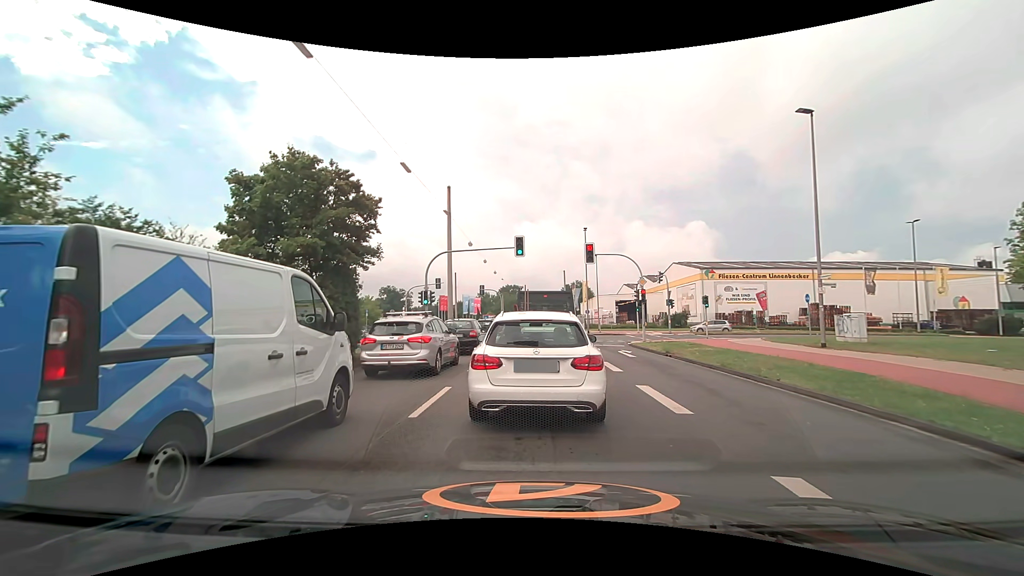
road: secondary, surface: asphalt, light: Day
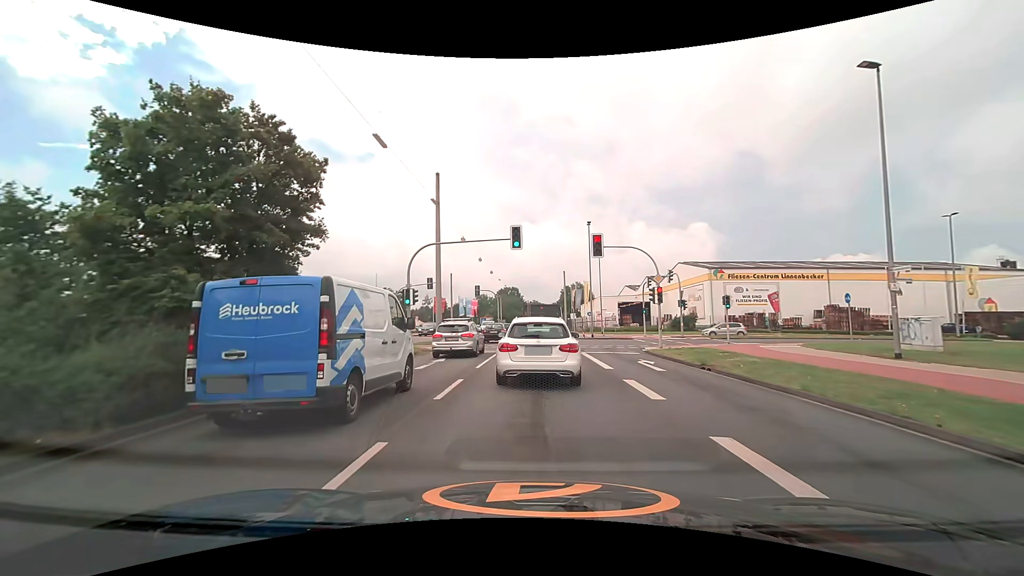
(+0.1, +4.5) m; +2°
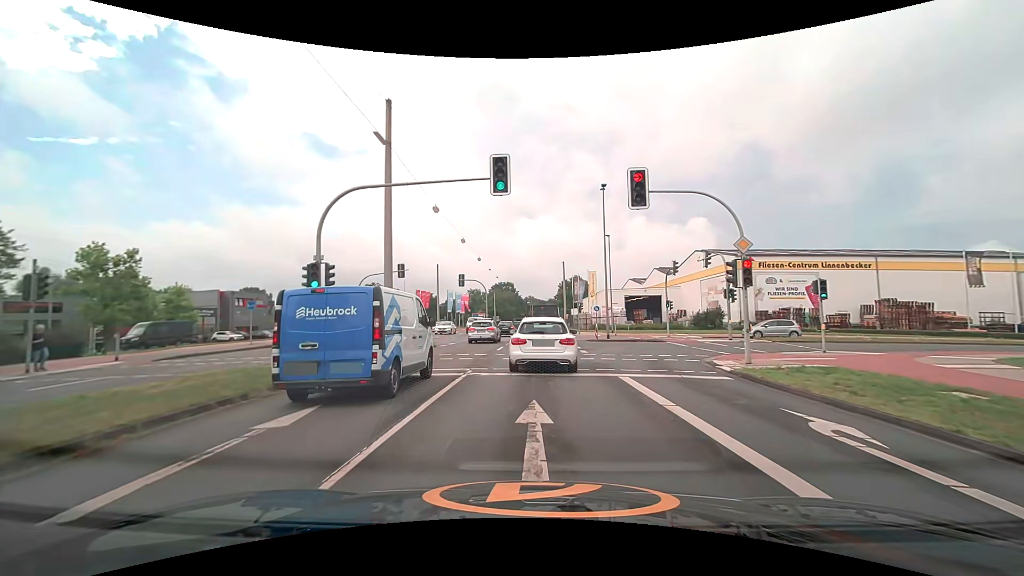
(0.0, +11.5) m; 0°
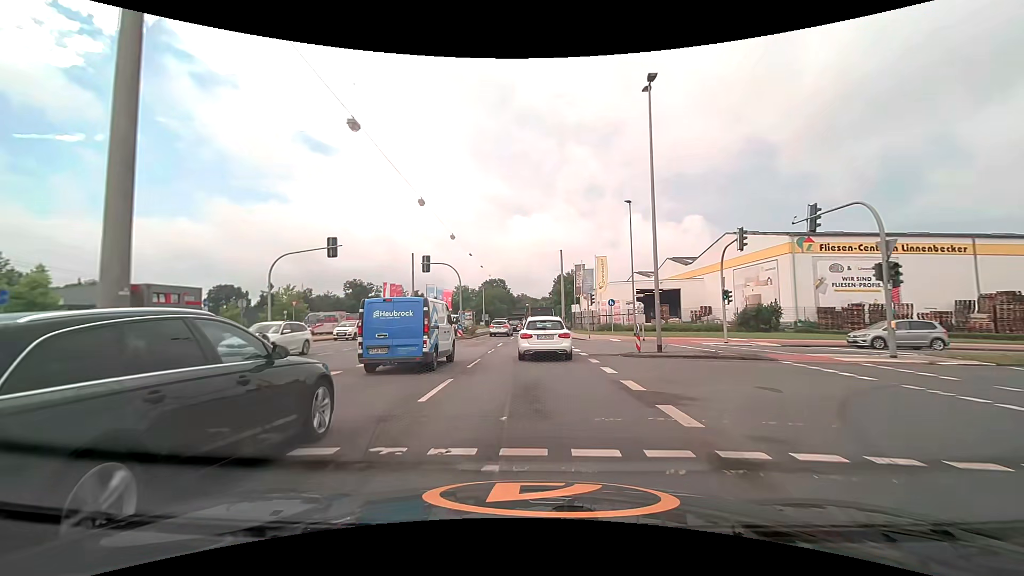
(+0.1, +15.1) m; +1°
(0, +10) (0, +20) (0, +30) (0, +40) (0, +50) (0, +60) (+1, +70) (+1, +80) (+1, +90) (+2, +100) m
